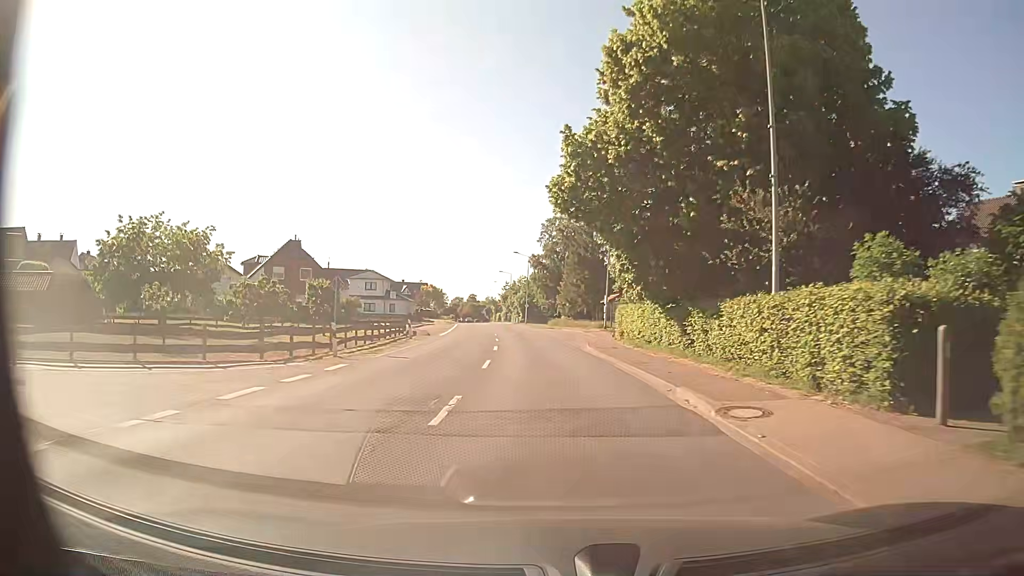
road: secondary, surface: asphalt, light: Day
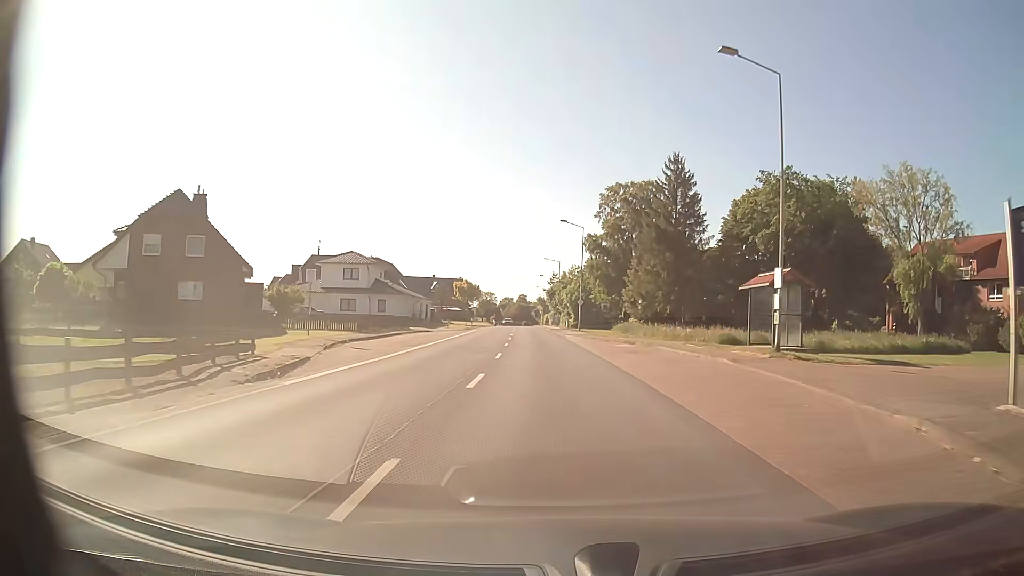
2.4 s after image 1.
(-1.2, +32.3) m; -4°
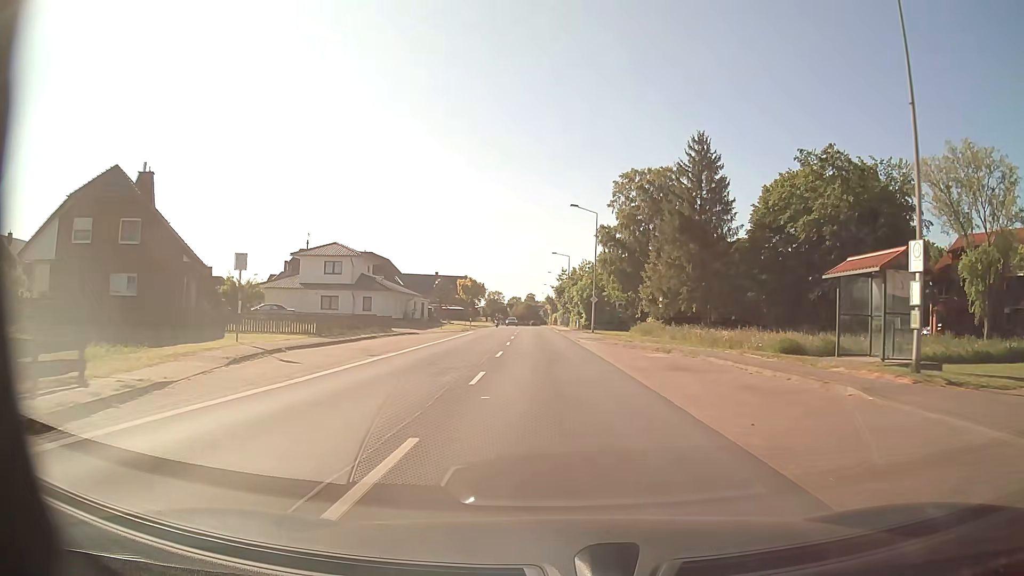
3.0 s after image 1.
(-0.1, +8.3) m; -1°
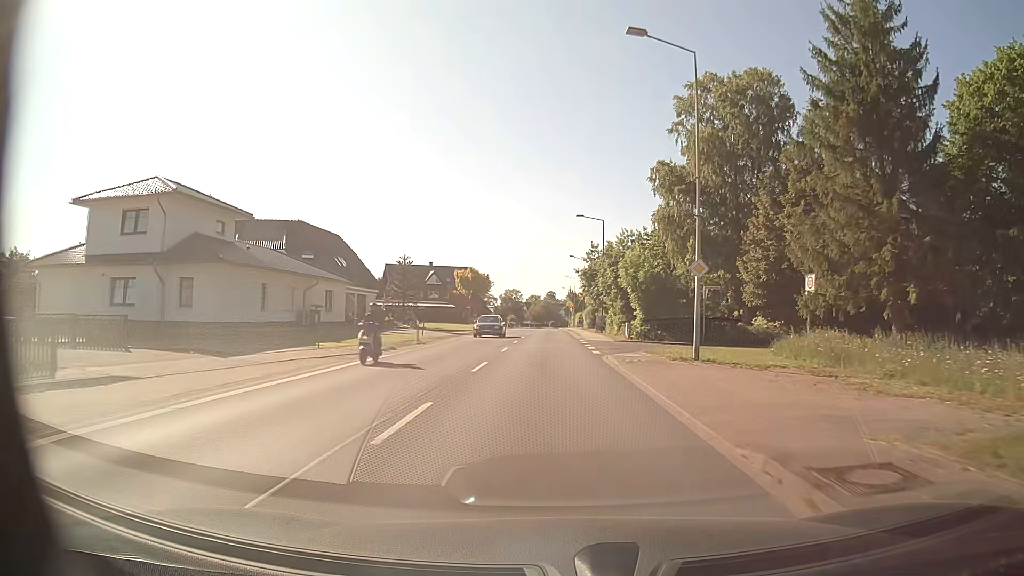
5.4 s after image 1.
(-0.5, +33.2) m; -2°
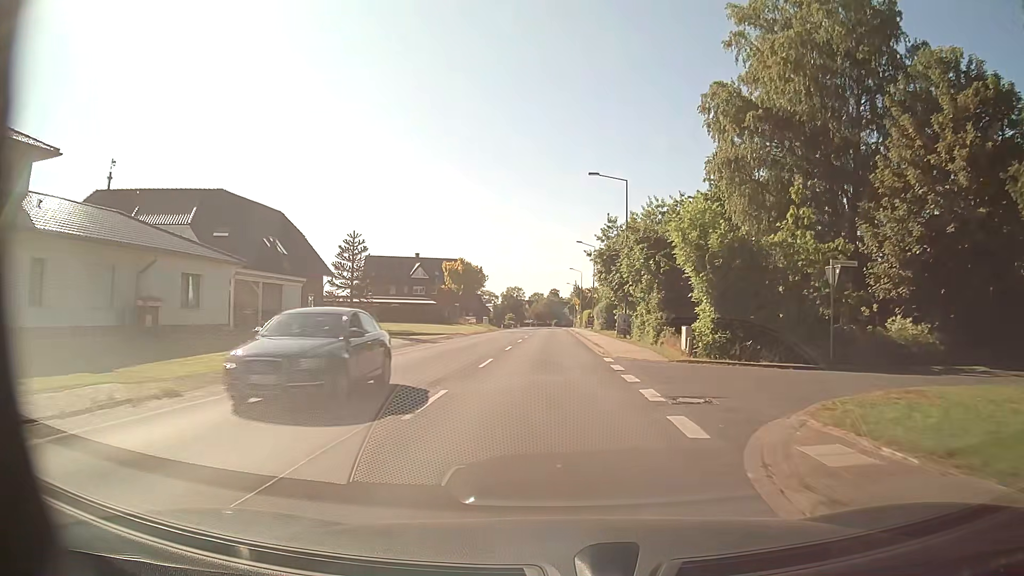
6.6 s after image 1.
(0.0, +16.5) m; 0°
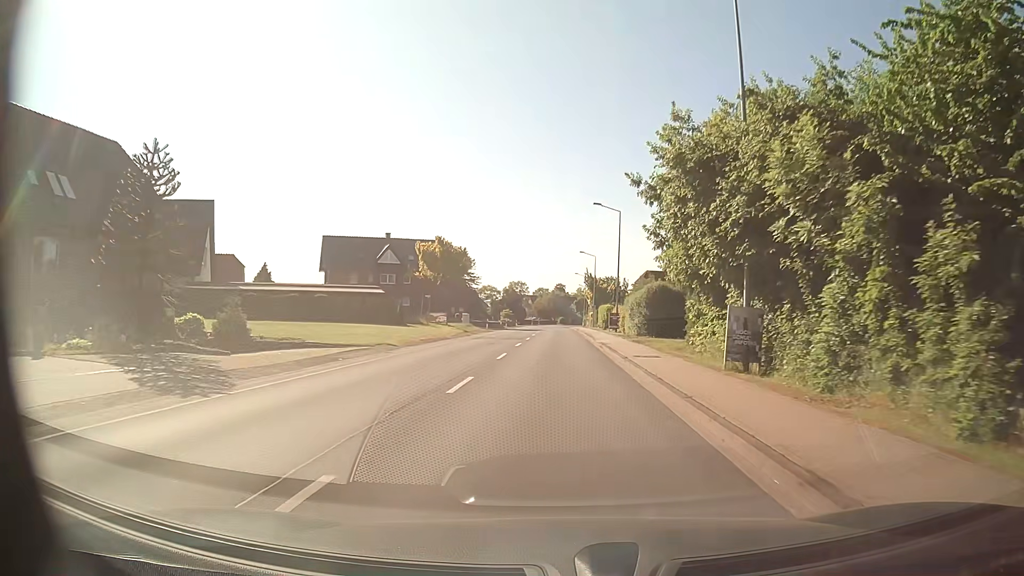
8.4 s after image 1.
(-0.3, +24.6) m; -1°
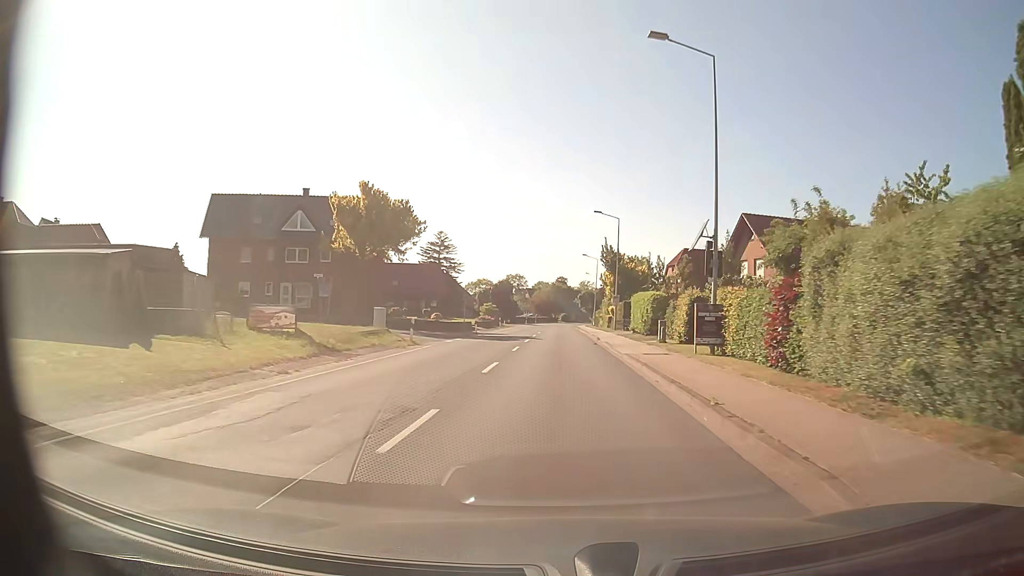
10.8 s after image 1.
(+0.2, +32.3) m; 0°
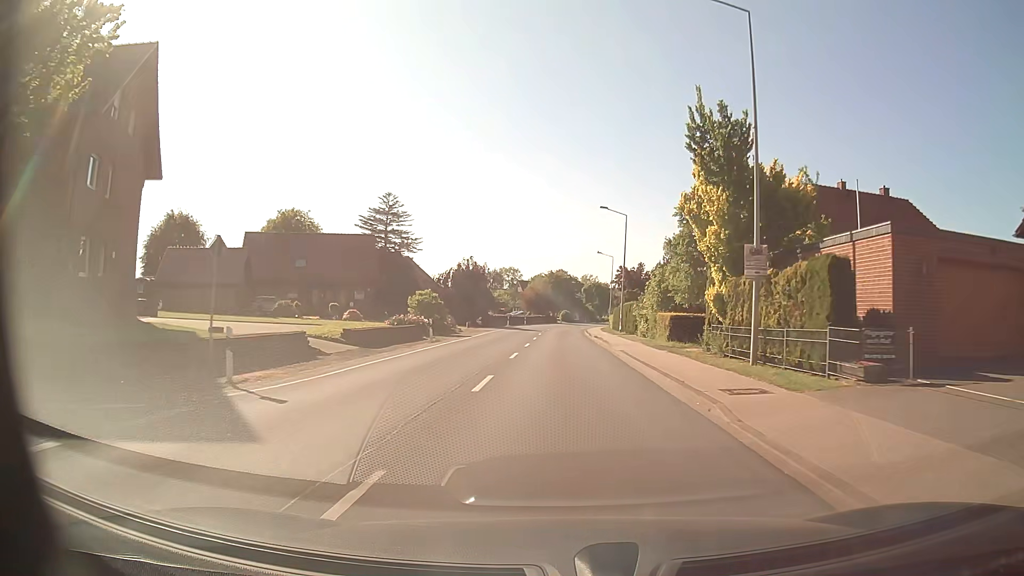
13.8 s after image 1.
(-0.1, +39.9) m; 0°
(0, +10) (0, +20) (0, +30) (0, +40) (0, +50) (0, +60) (+1, +70) (+2, +80) (+3, +90) (+4, +100) m
